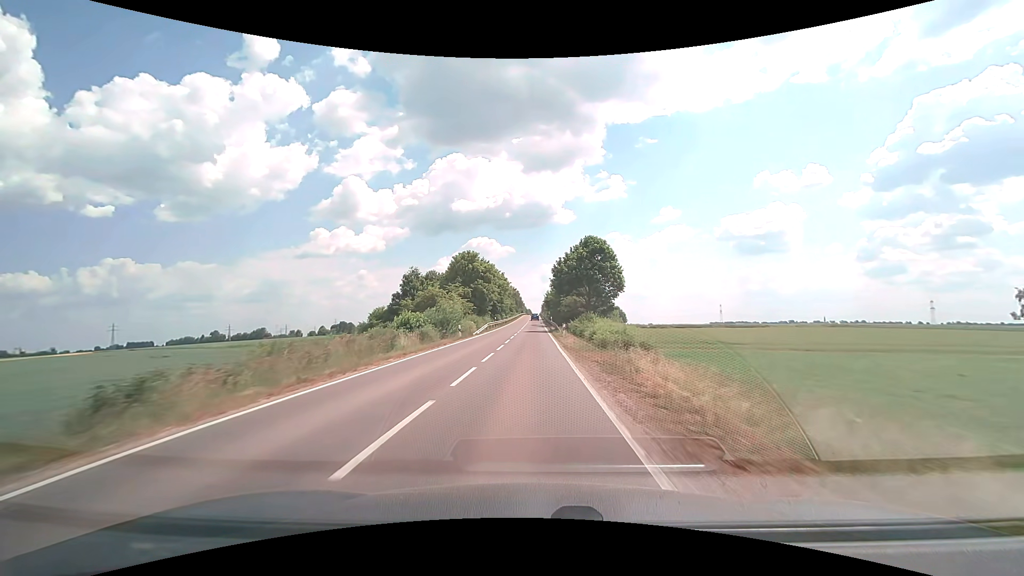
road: secondary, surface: asphalt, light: Day
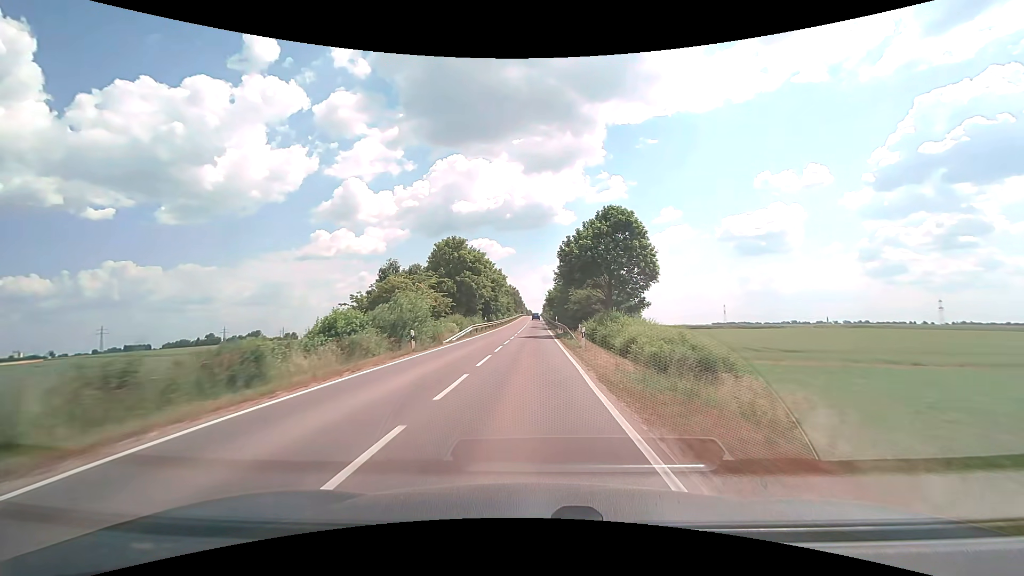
(0.0, +14.0) m; 0°
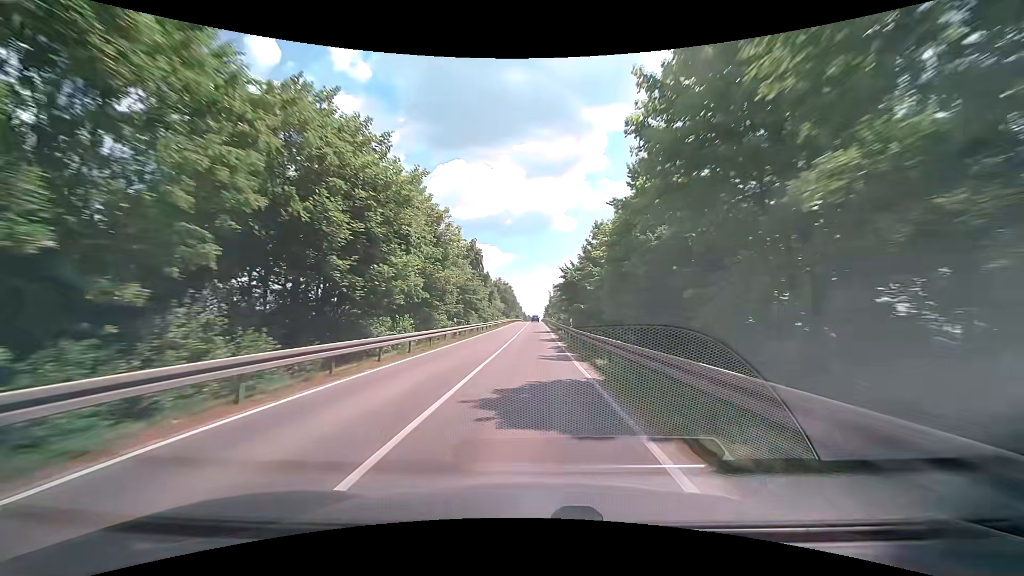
(0.0, +56.0) m; 0°
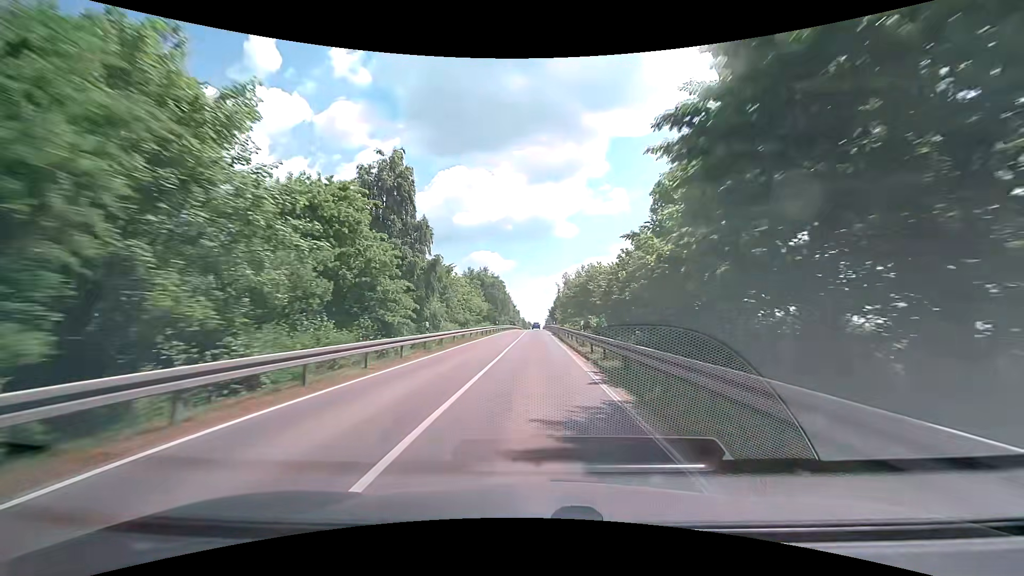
(+0.2, +41.9) m; 0°
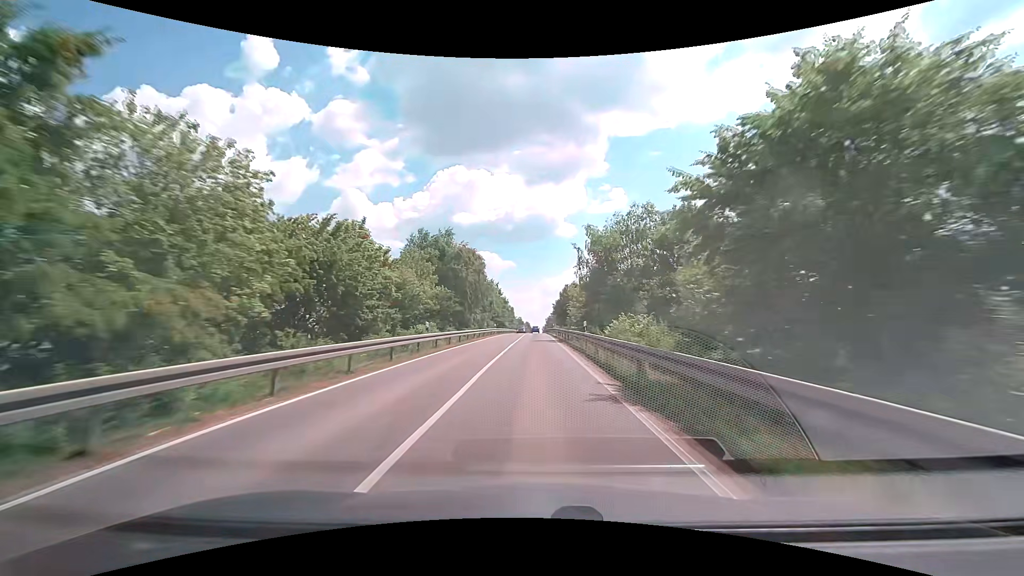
(-0.1, +41.5) m; 0°
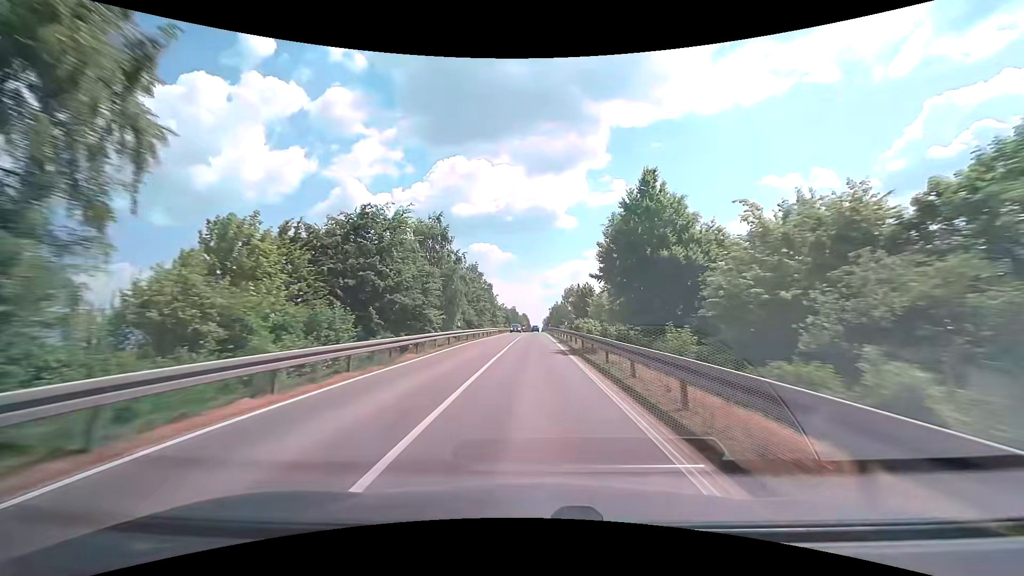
(0.0, +68.1) m; 0°
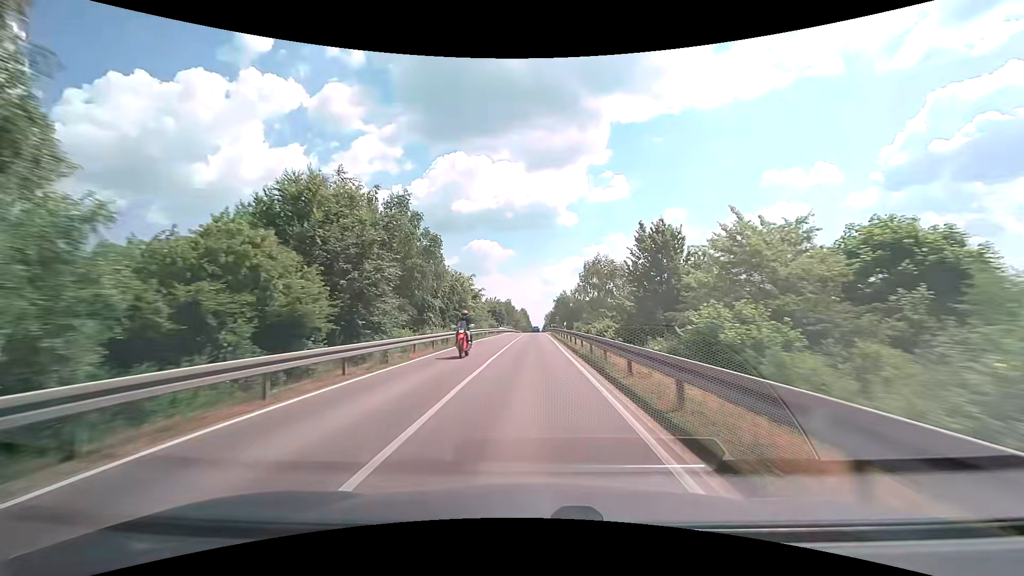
(+0.1, +40.2) m; 0°
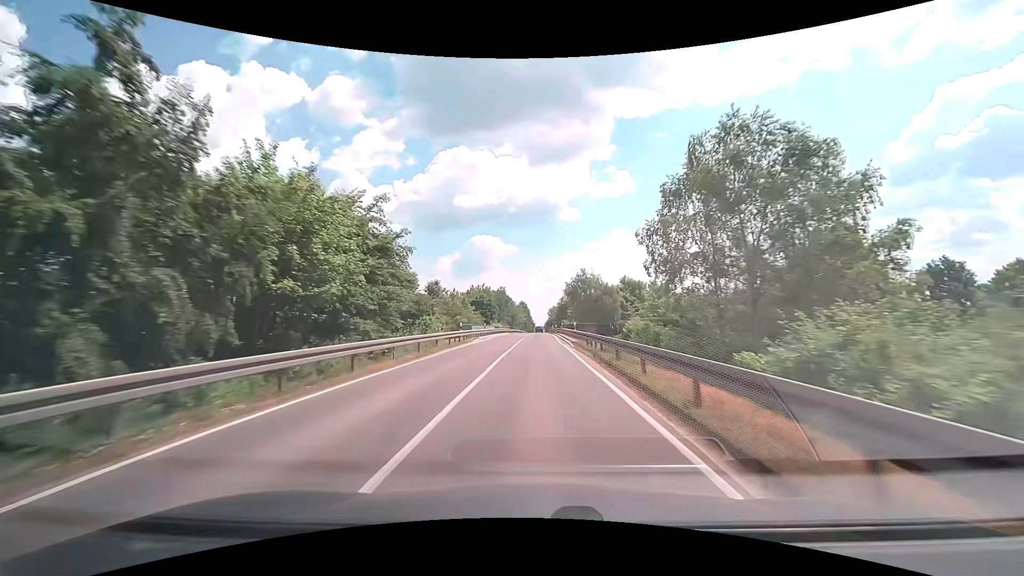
(+0.1, +39.7) m; 0°
(0, +10) (0, +20) (0, +30) (0, +40) (0, +50) (0, +60) (0, +70) (0, +80) (0, +90) (0, +100) m
